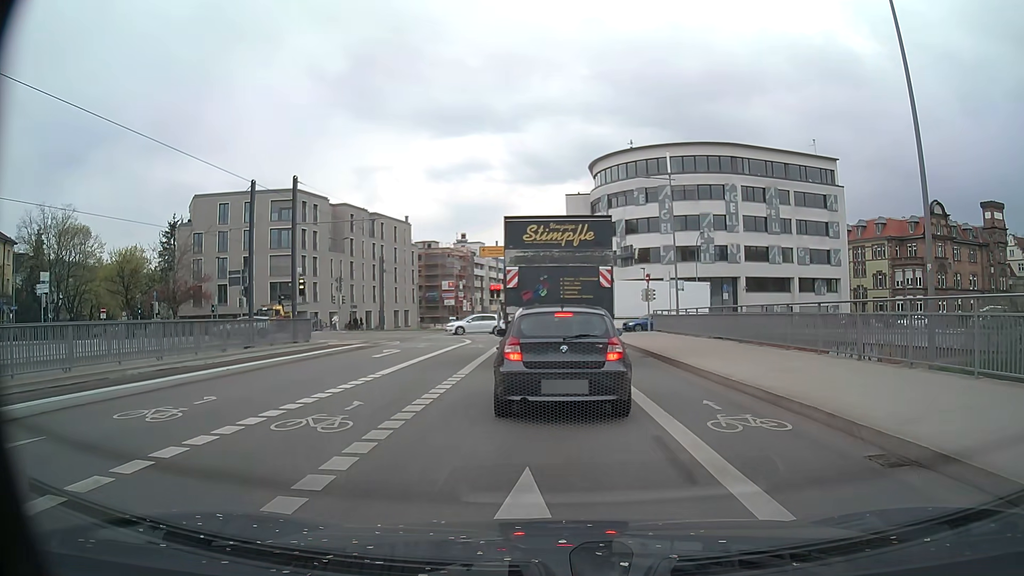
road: secondary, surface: asphalt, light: Day
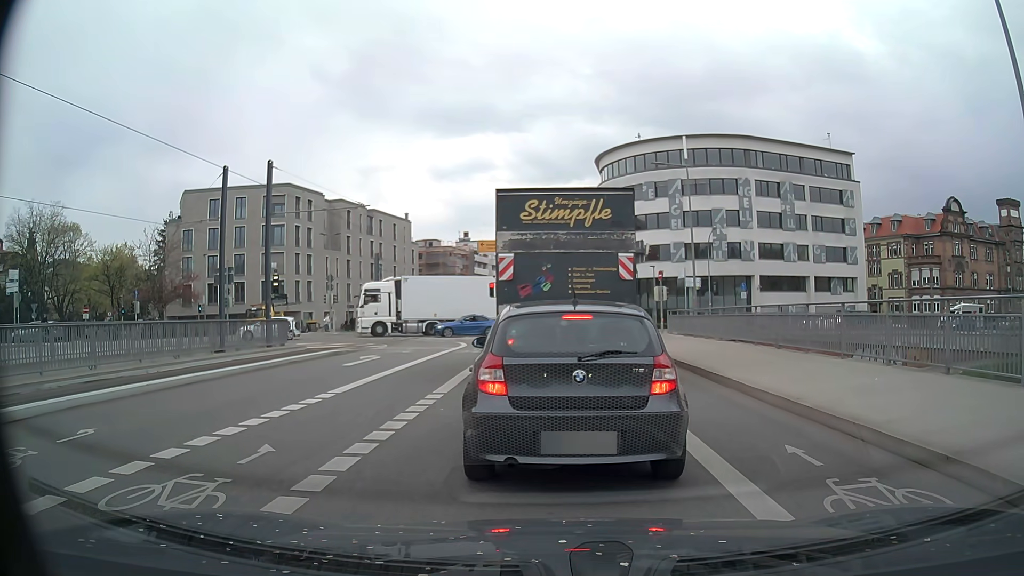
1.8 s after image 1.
(0.0, +3.3) m; 0°
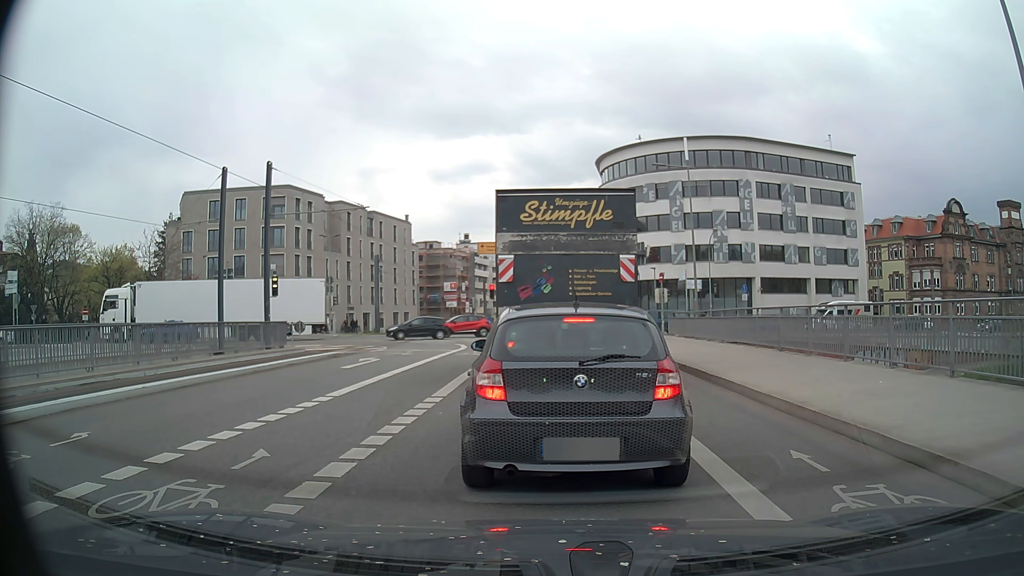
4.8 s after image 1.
(0.0, +0.3) m; 0°
(0, +10) (0, +20) (0, +30) (0, +40) (-1, +50) (-3, +60) (-4, +70) (-4, +80) (-2, +90) (0, +100) m
